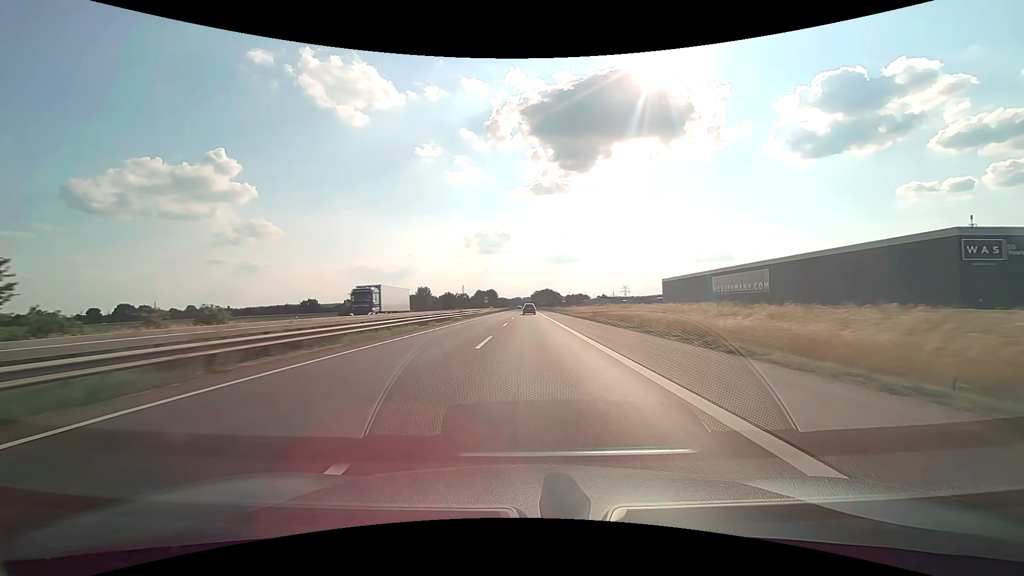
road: motorway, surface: asphalt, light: Day
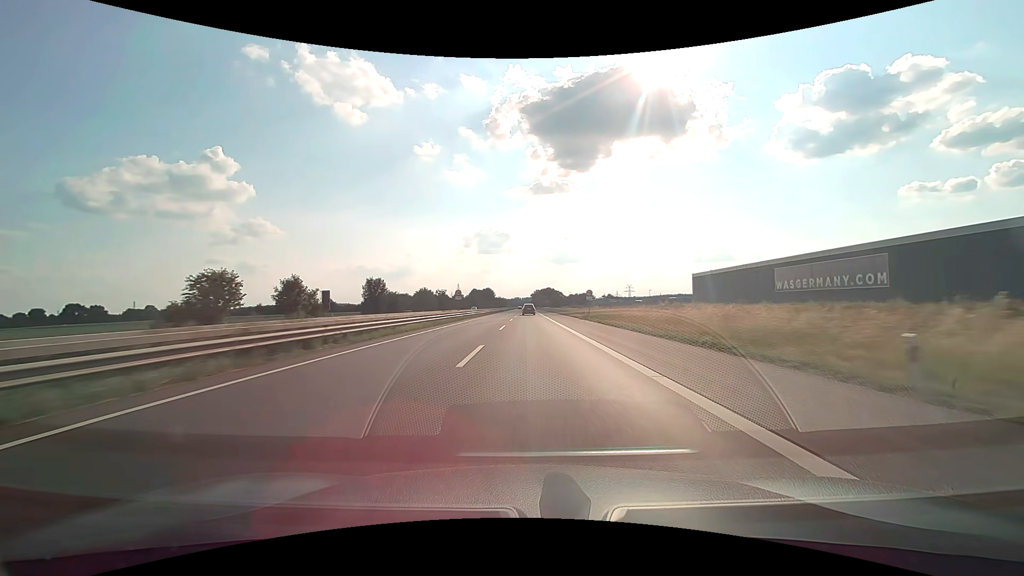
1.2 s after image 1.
(0.0, +40.3) m; 0°
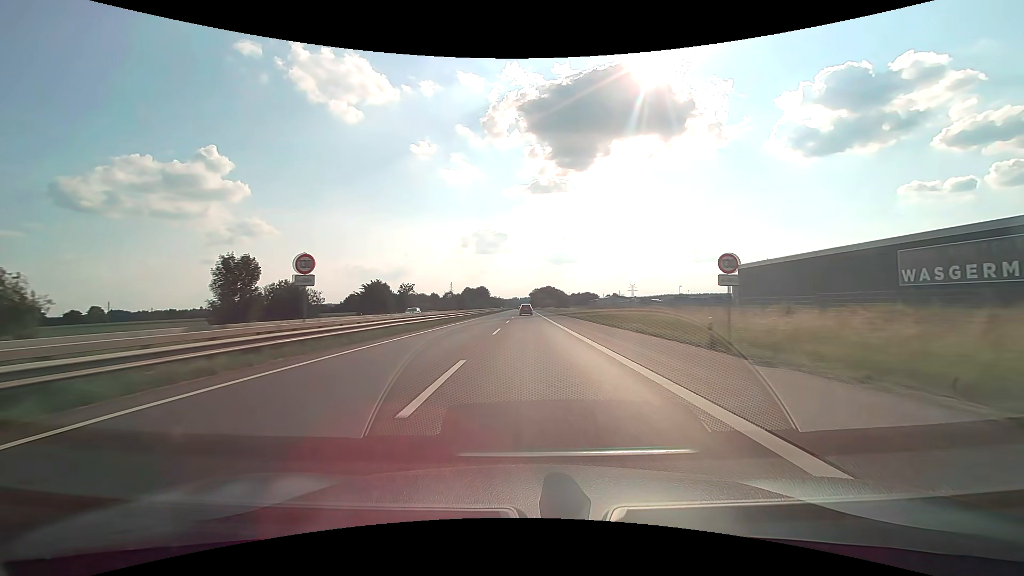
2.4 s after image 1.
(0.0, +40.4) m; 0°
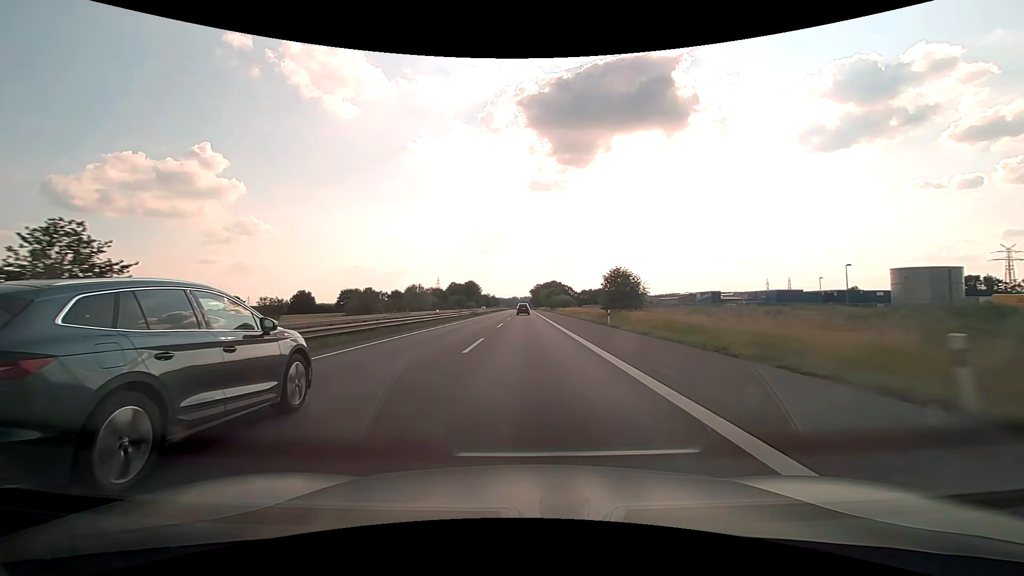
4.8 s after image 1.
(+0.2, +80.7) m; 0°
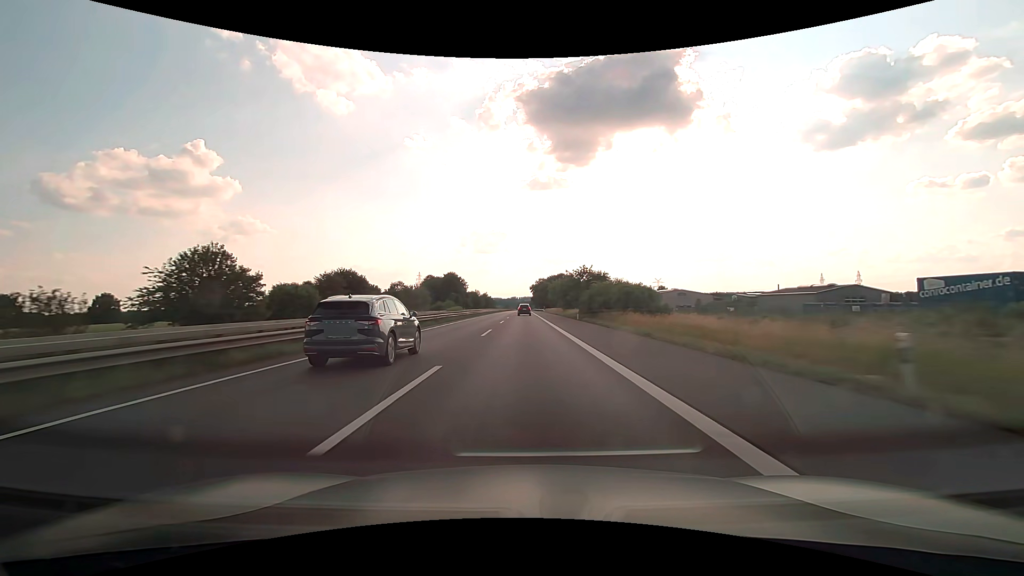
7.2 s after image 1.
(0.0, +80.7) m; 0°
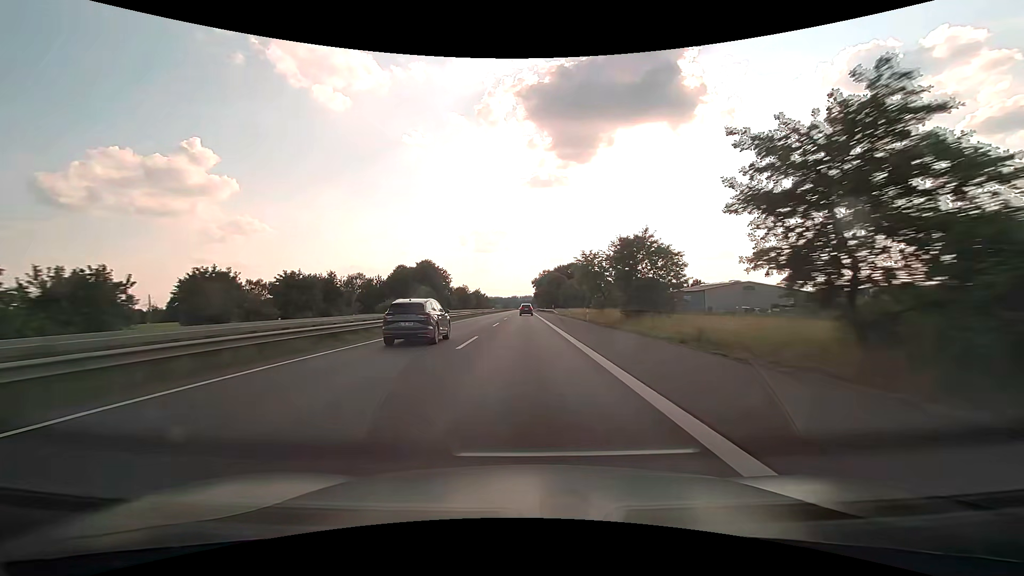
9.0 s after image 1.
(0.0, +60.2) m; 0°
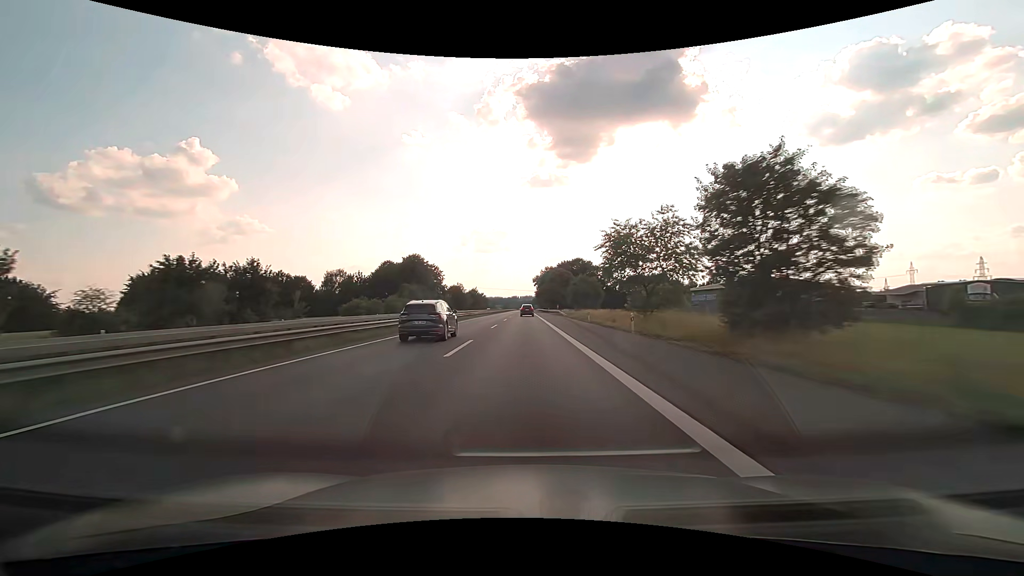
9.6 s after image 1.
(0.0, +20.0) m; 0°
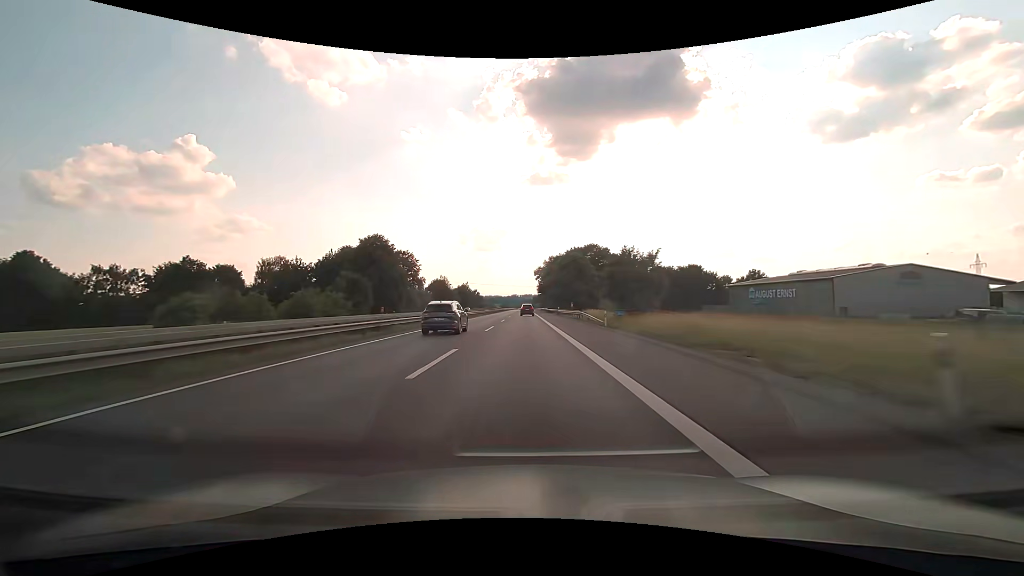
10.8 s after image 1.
(-0.1, +39.8) m; 0°
(0, +10) (0, +20) (0, +30) (0, +40) (0, +50) (0, +60) (0, +70) (0, +80) (0, +90) (0, +100) m
